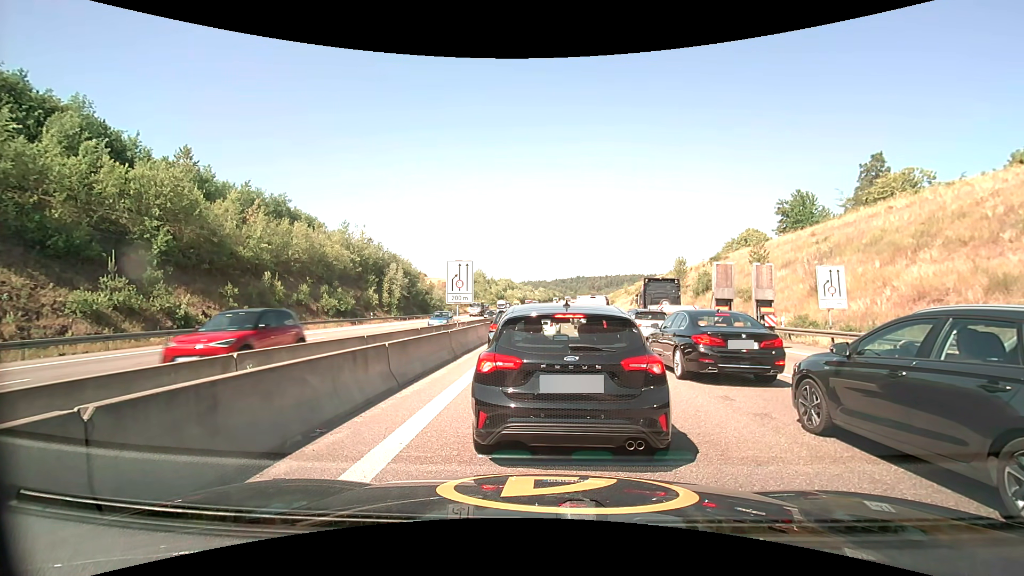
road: motorway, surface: asphalt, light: Day
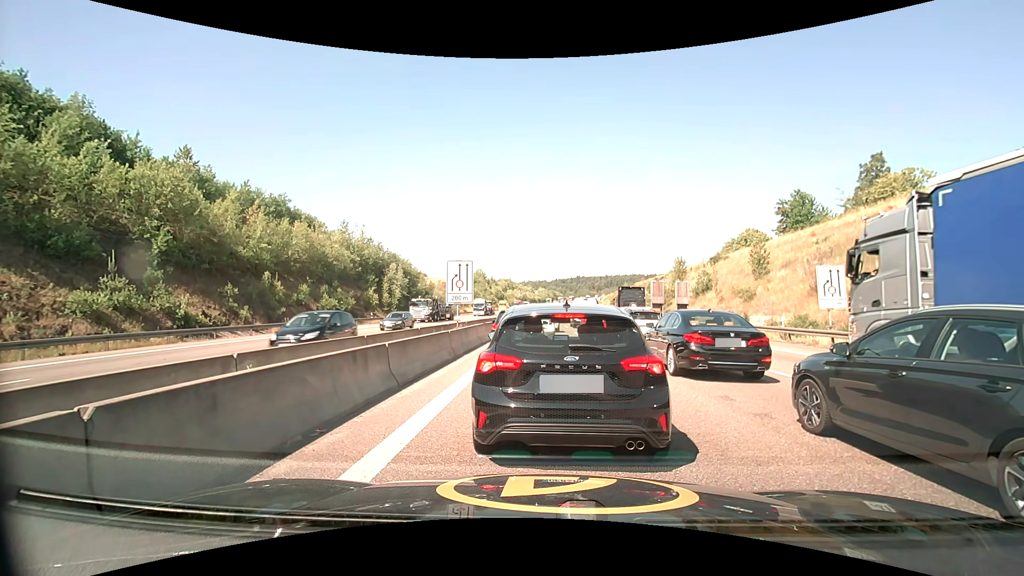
(0.0, 0.0) m; 0°
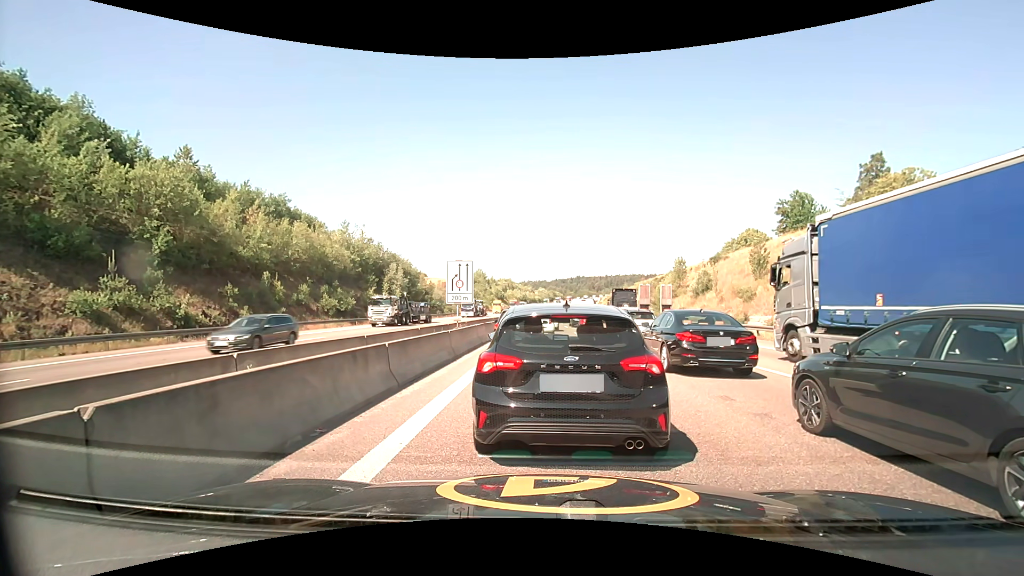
(0.0, 0.0) m; 0°
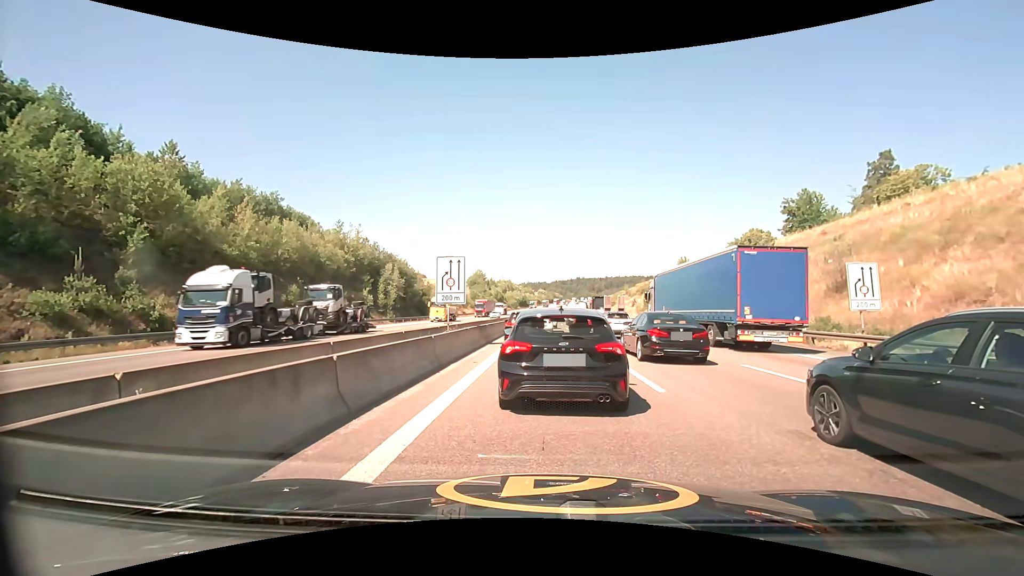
(0.0, +2.4) m; +1°
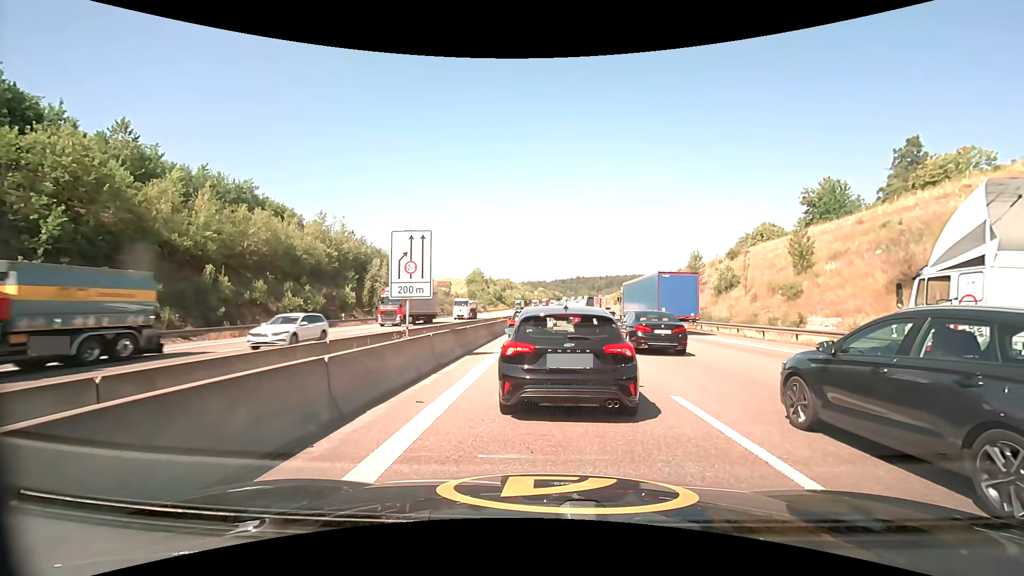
(0.0, +6.4) m; 0°
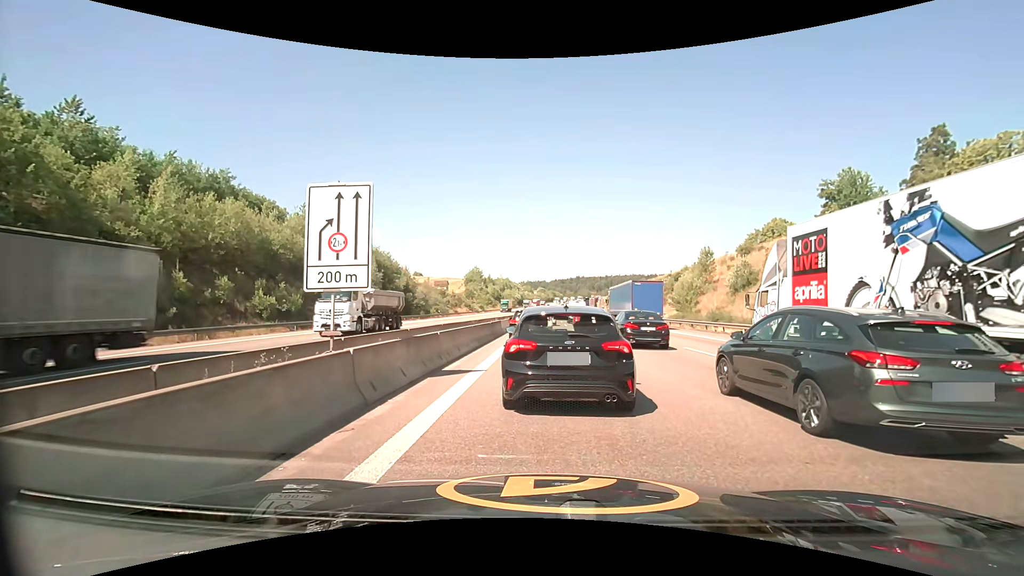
(0.0, +5.2) m; 0°
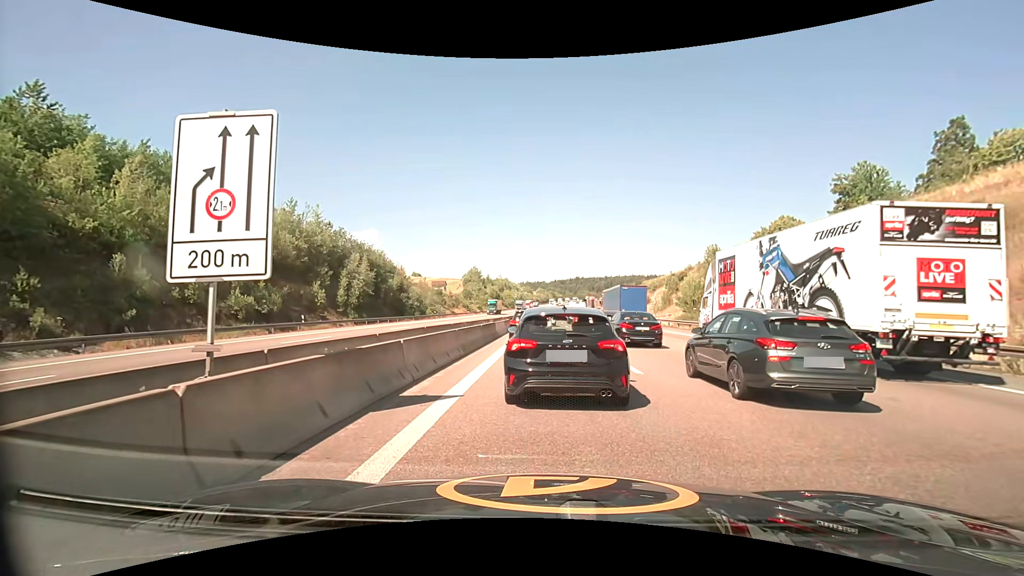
(0.0, +3.4) m; -1°
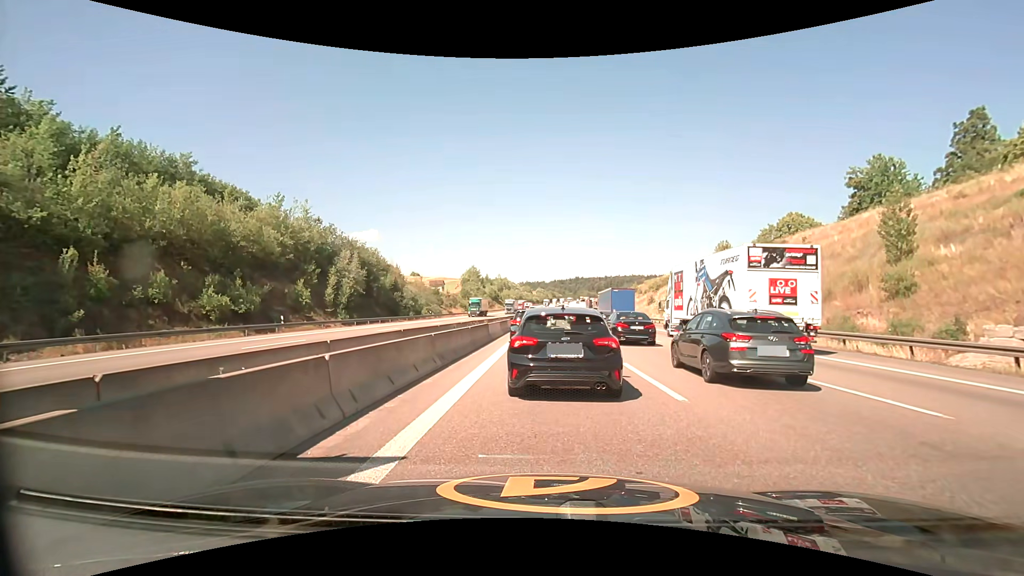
(0.0, +3.4) m; 0°
(0, +10) (+1, +20) (+1, +30) (+1, +40) (+2, +50) (+2, +60) (+2, +70) (+3, +80) (+3, +90) (+4, +100) m
